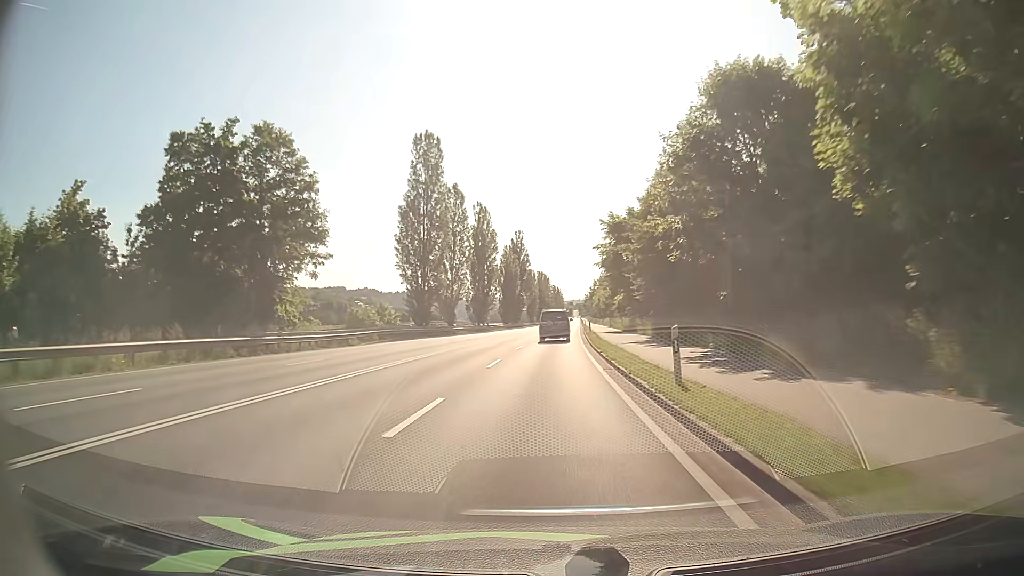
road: primary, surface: asphalt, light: Day
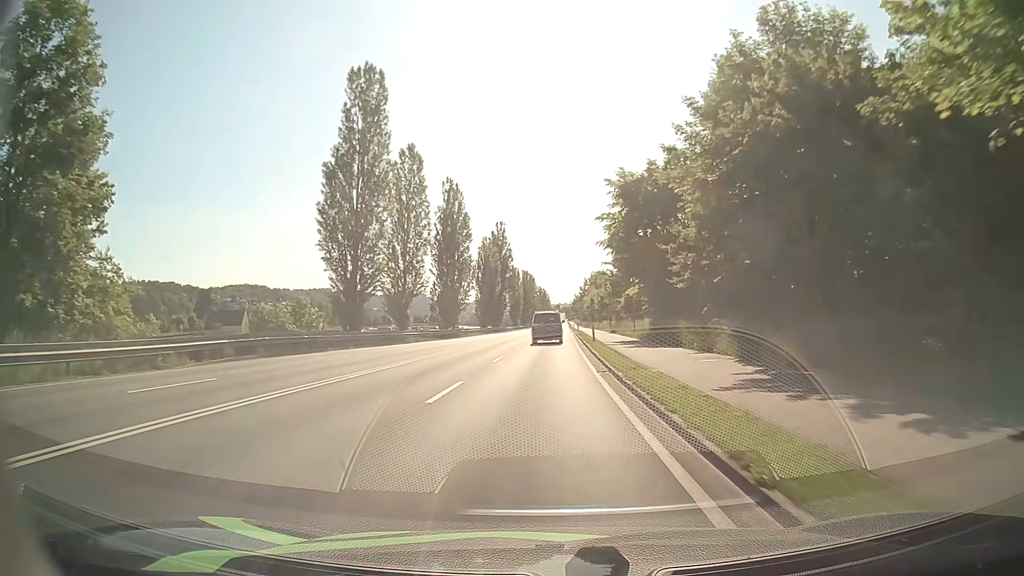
(+0.3, +20.0) m; +1°
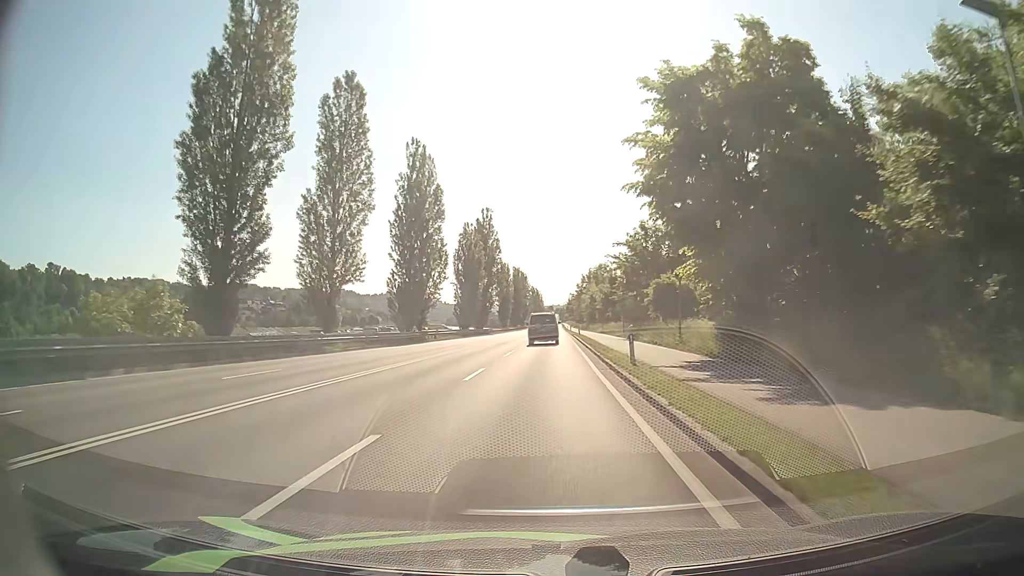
(+0.1, +19.4) m; +1°
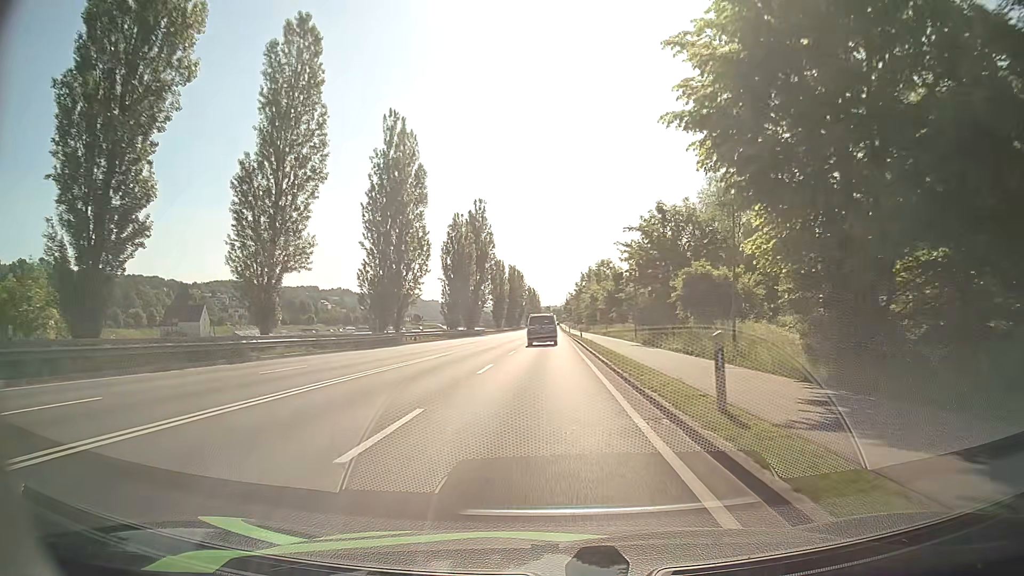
(0.0, +9.4) m; 0°
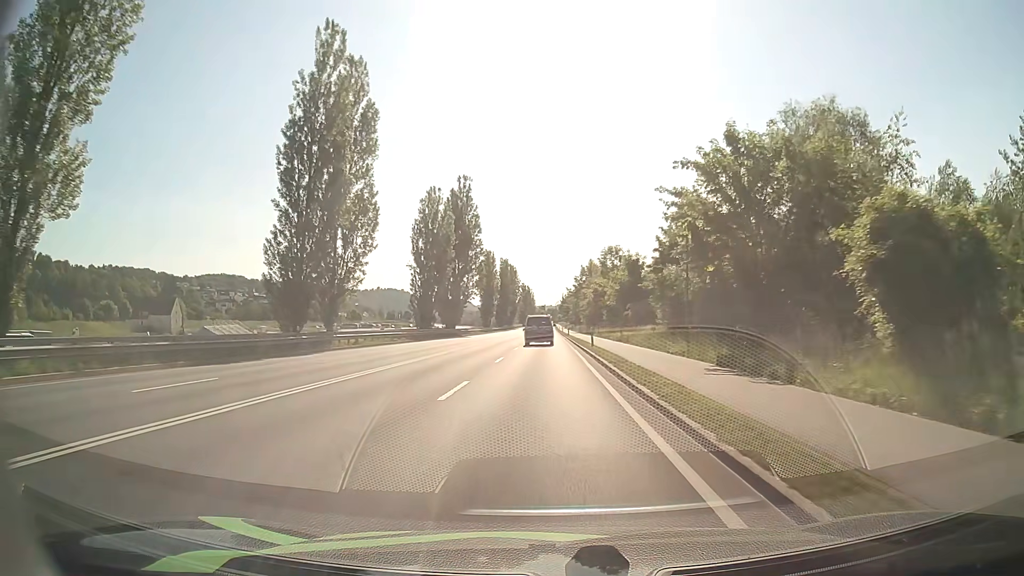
(0.0, +18.5) m; 0°
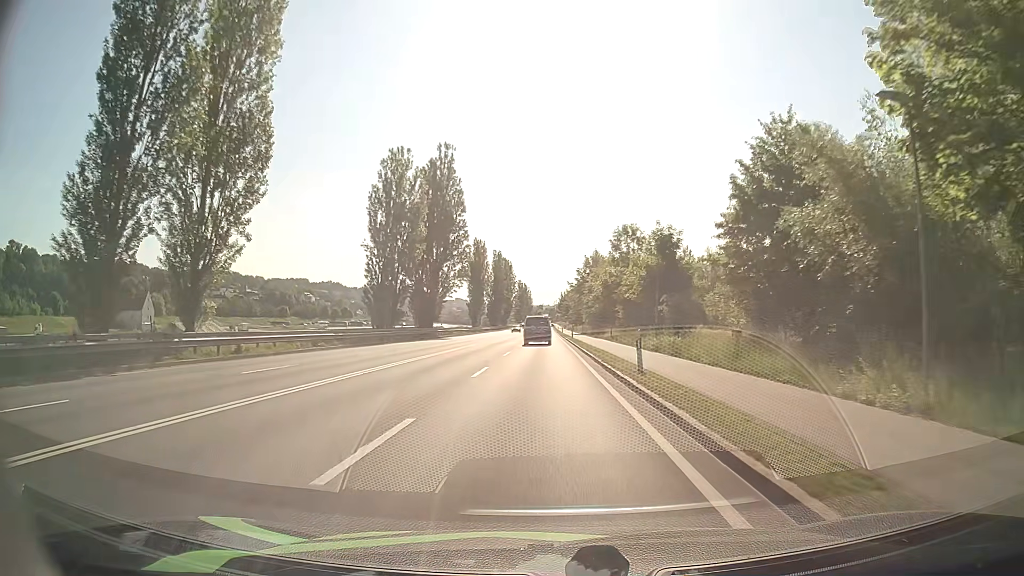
(+0.1, +18.4) m; 0°
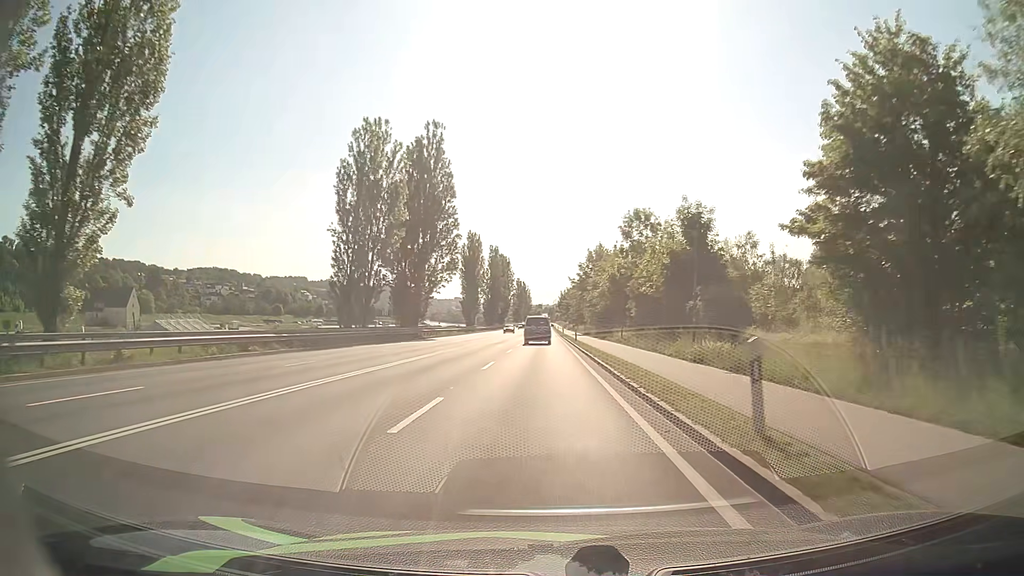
(0.0, +9.2) m; 0°
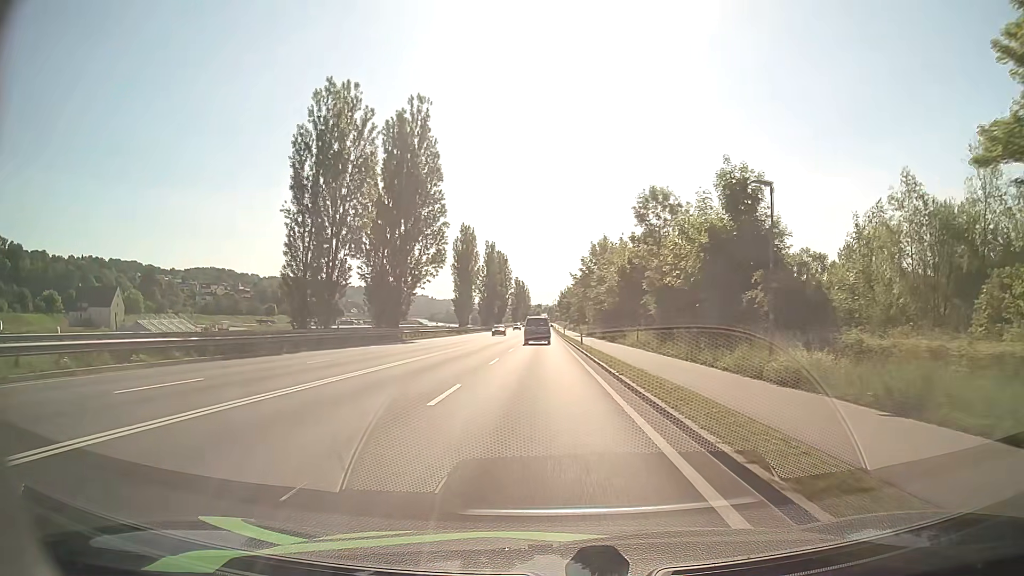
(0.0, +9.2) m; 0°
